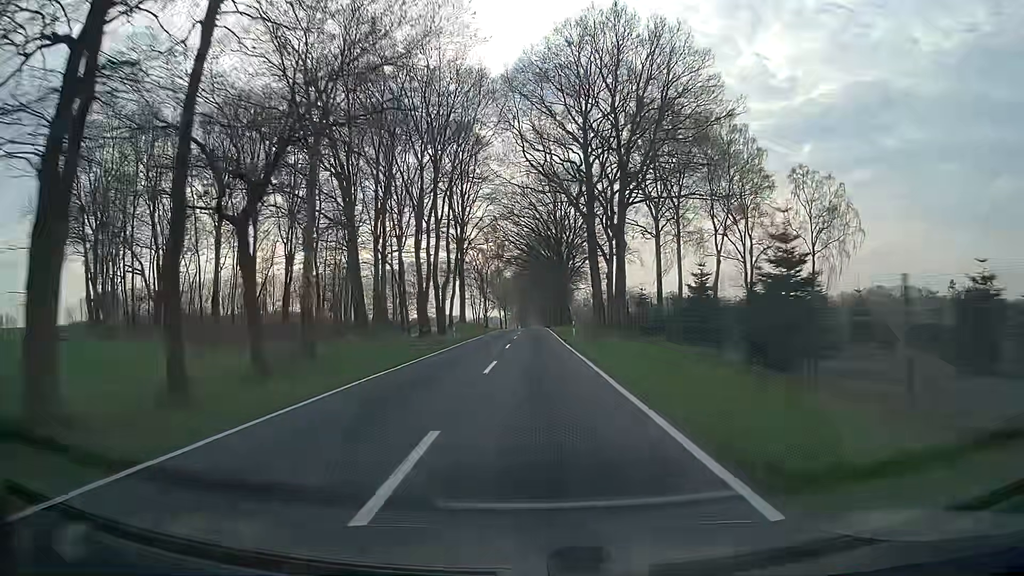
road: tertiary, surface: asphalt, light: Day
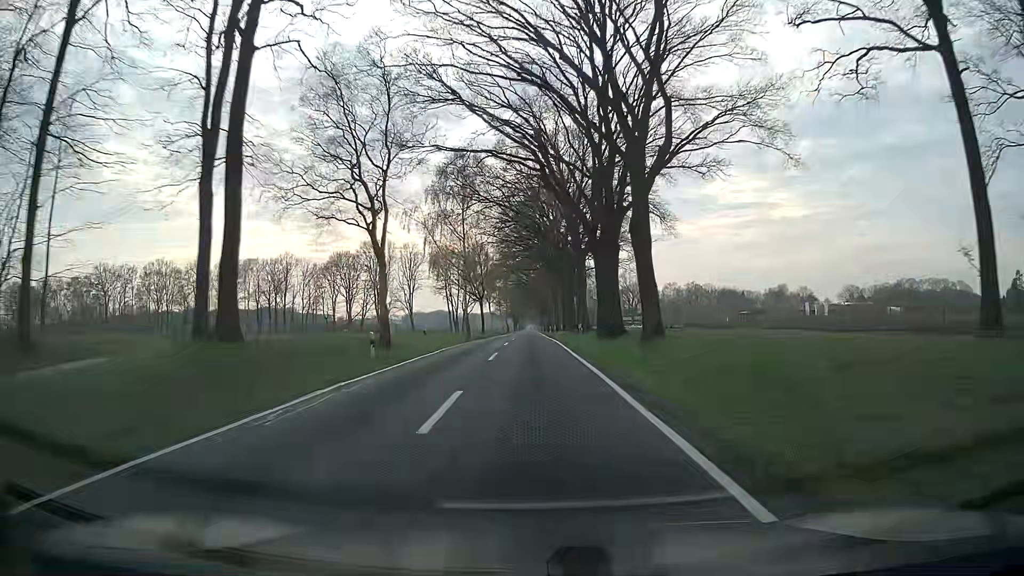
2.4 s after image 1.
(+0.2, +58.5) m; +1°
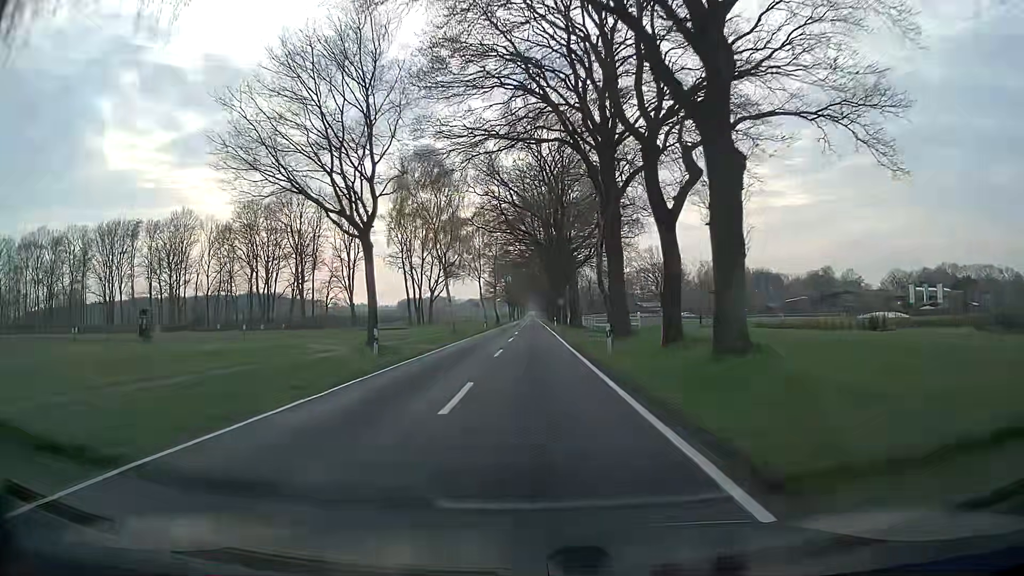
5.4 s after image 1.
(-0.7, +60.9) m; -1°
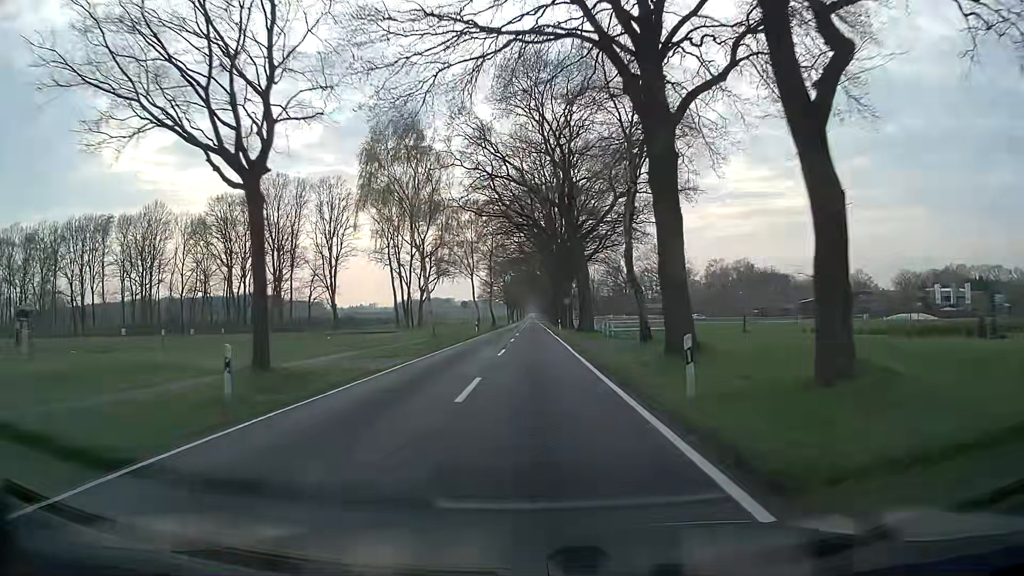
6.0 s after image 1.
(0.0, +11.1) m; 0°
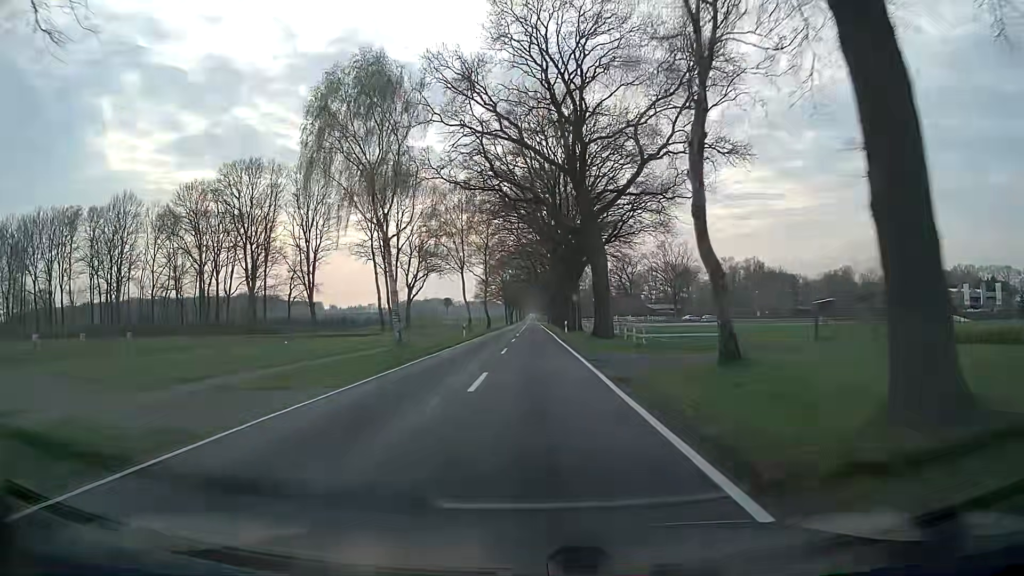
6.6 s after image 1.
(0.0, +11.1) m; 0°
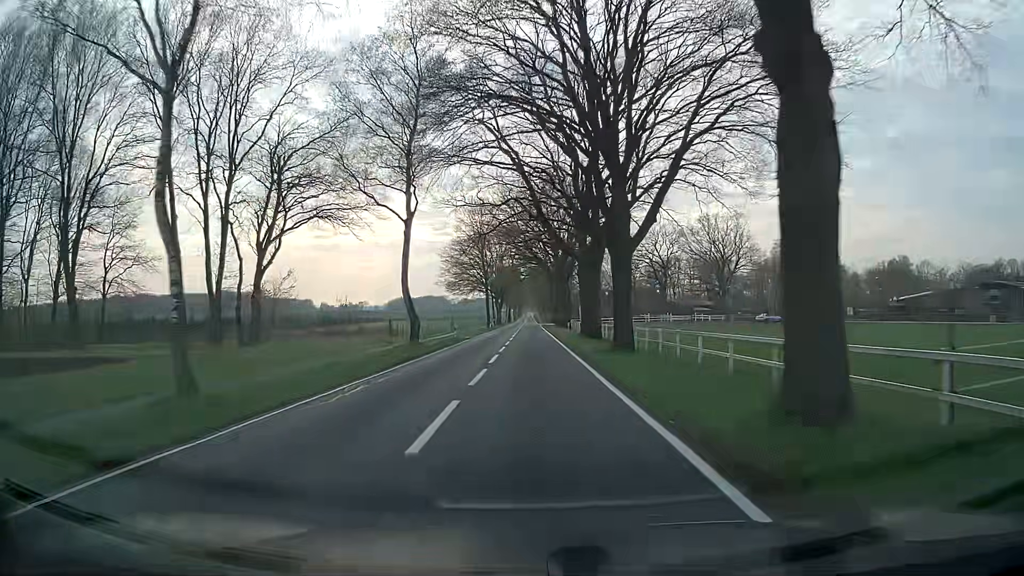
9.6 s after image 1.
(+0.3, +54.9) m; +1°
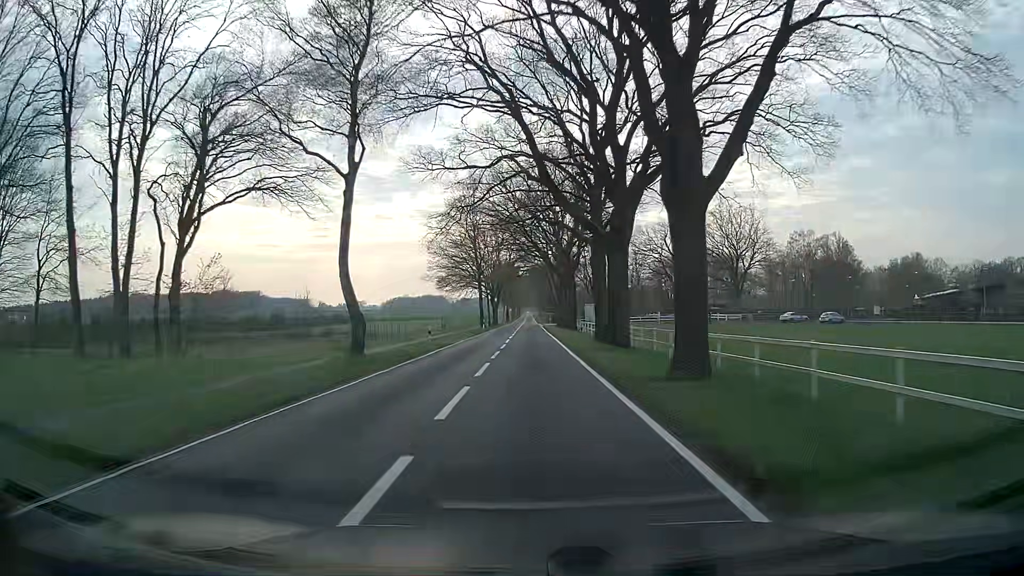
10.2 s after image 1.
(0.0, +11.0) m; 0°
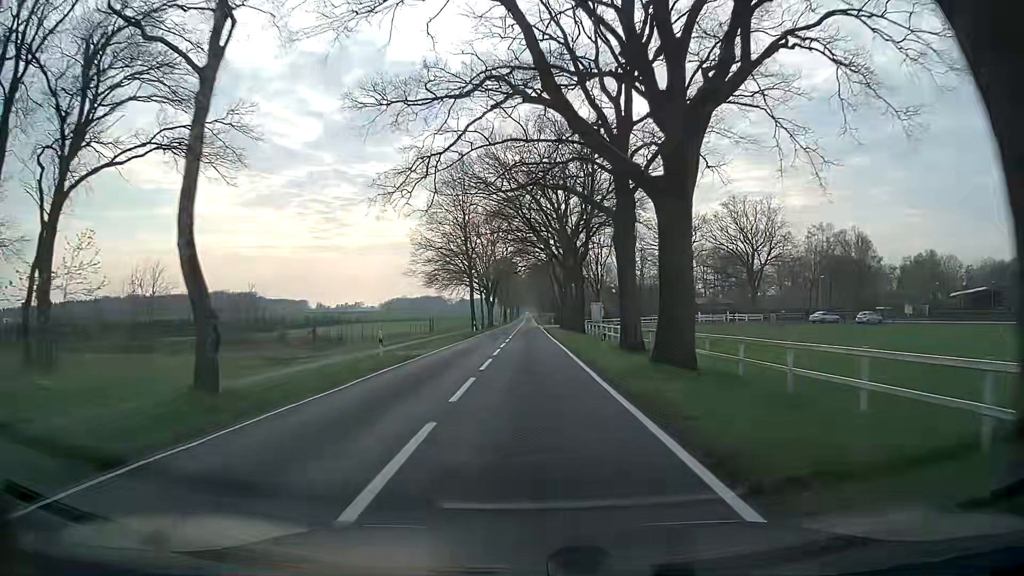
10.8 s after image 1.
(+0.1, +11.0) m; 0°
(0, +10) (0, +20) (0, +30) (0, +40) (0, +50) (0, +60) (0, +70) (0, +80) (0, +90) (0, +100) m
